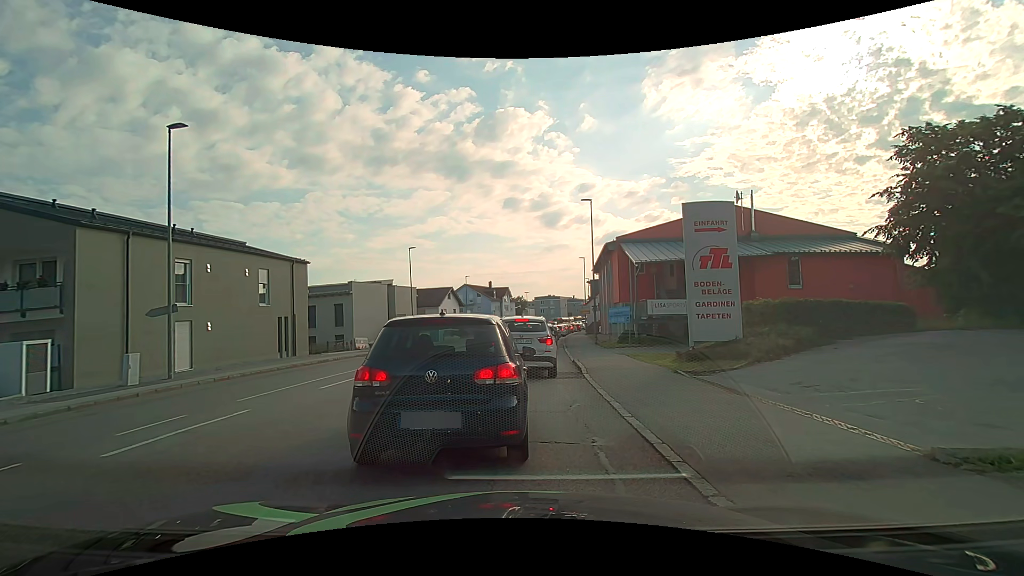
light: Day
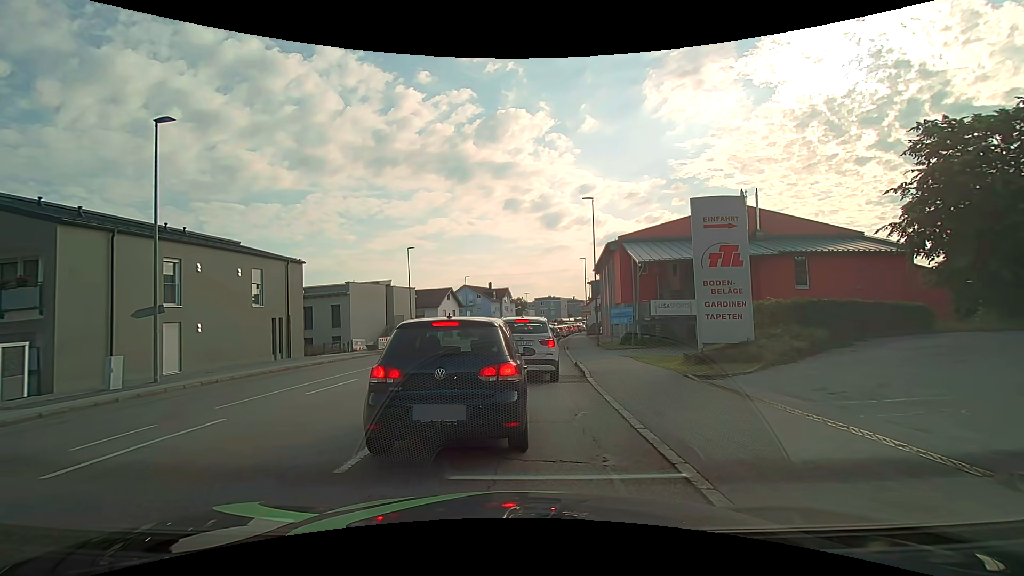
(0.0, +0.7) m; 0°
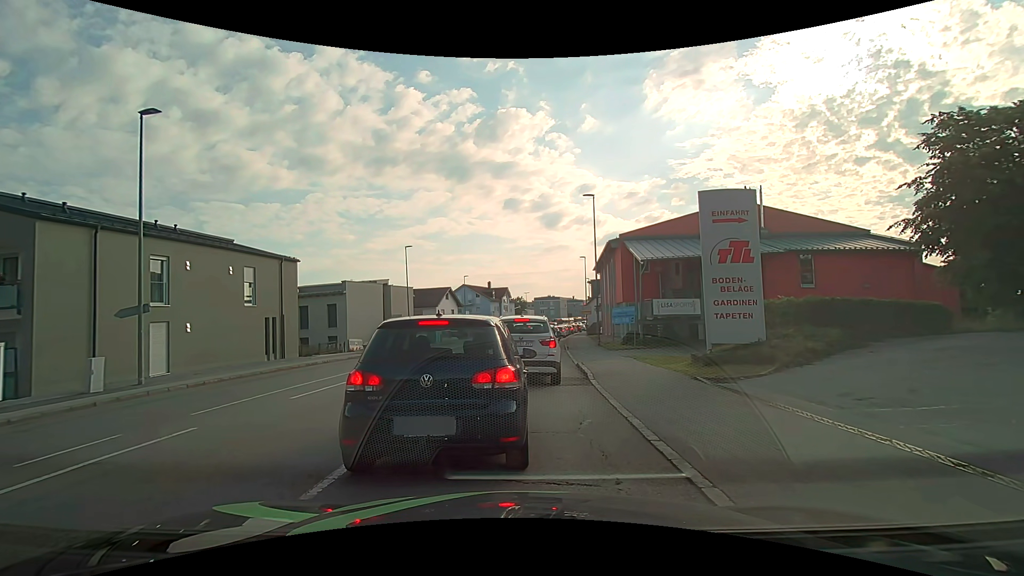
(0.0, +0.7) m; 0°
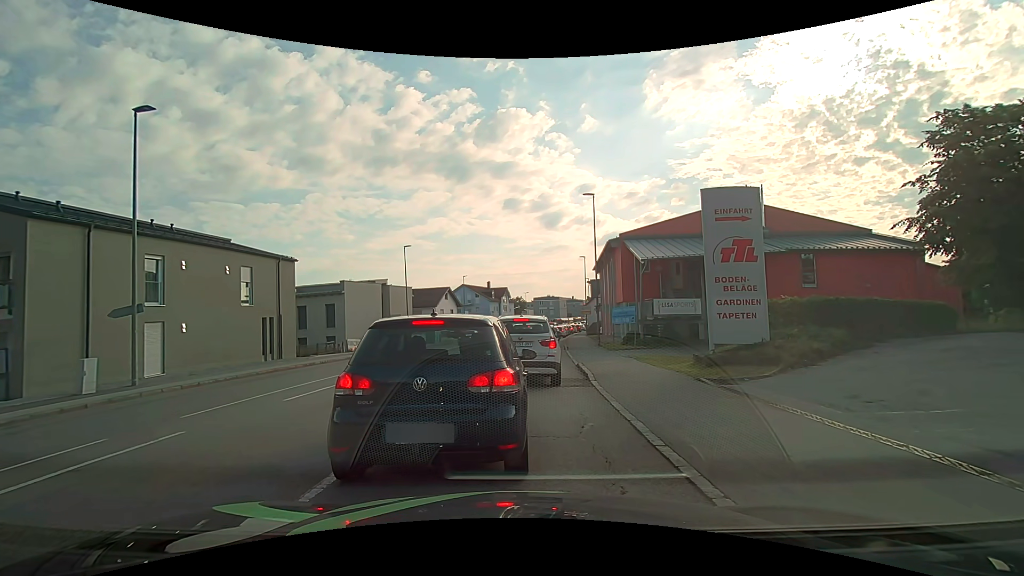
(0.0, +0.3) m; 0°
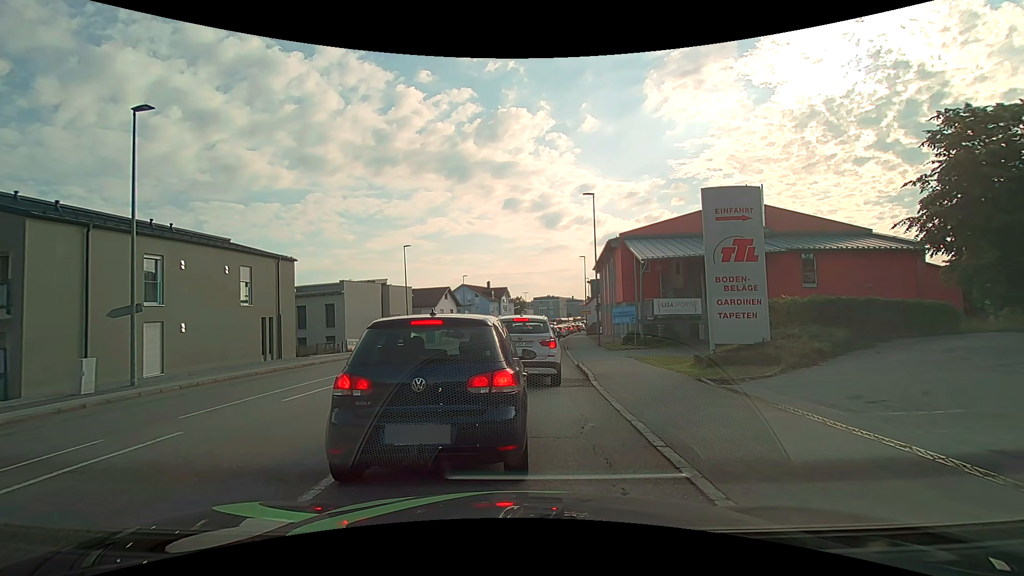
(0.0, +0.1) m; 0°
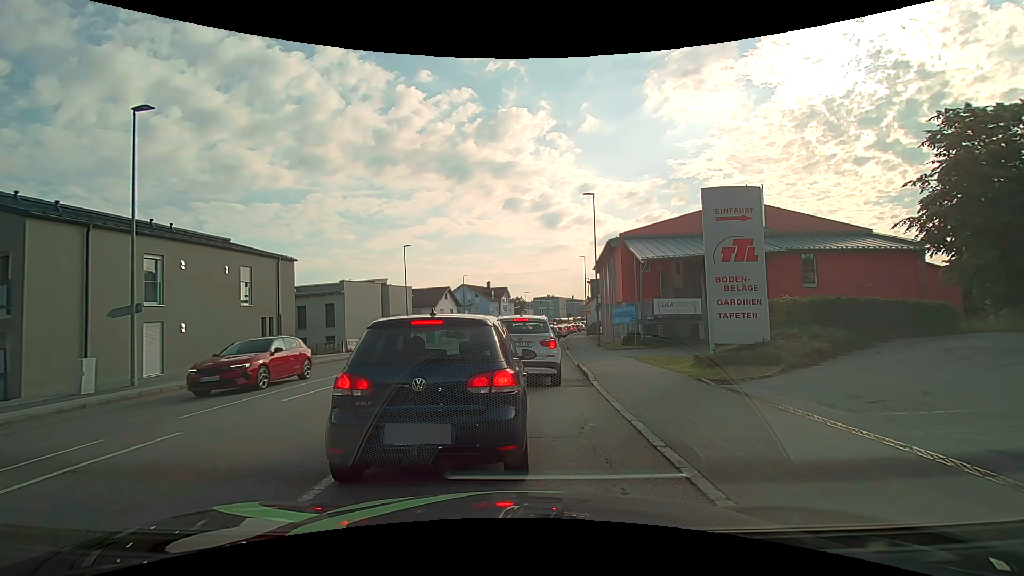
(0.0, 0.0) m; 0°
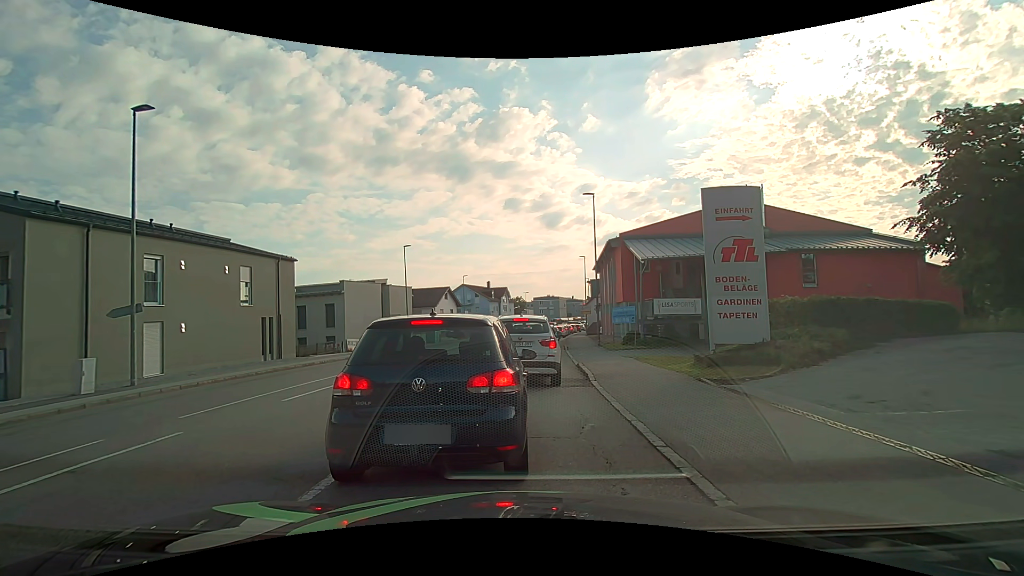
(0.0, 0.0) m; 0°
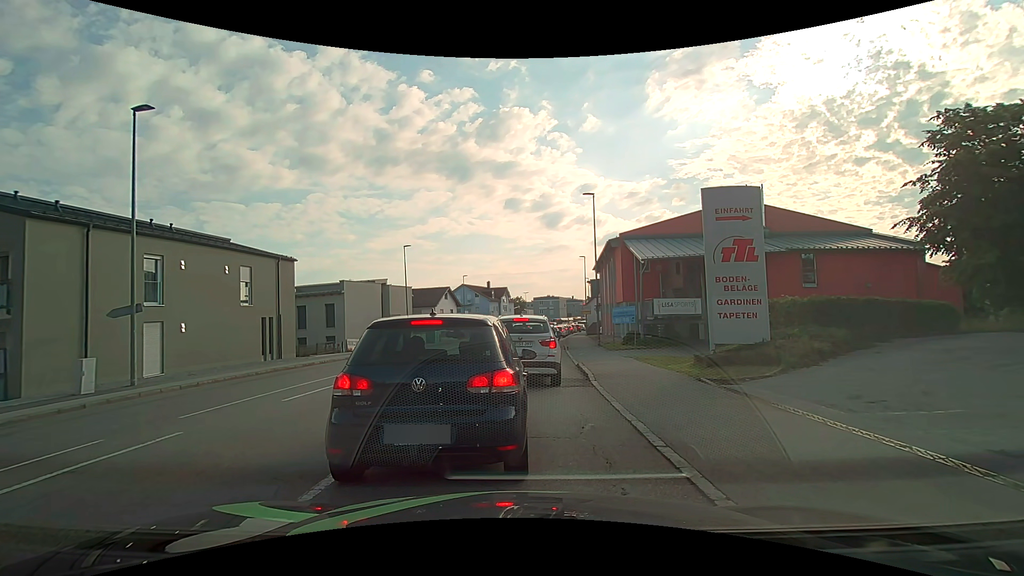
(0.0, 0.0) m; 0°
